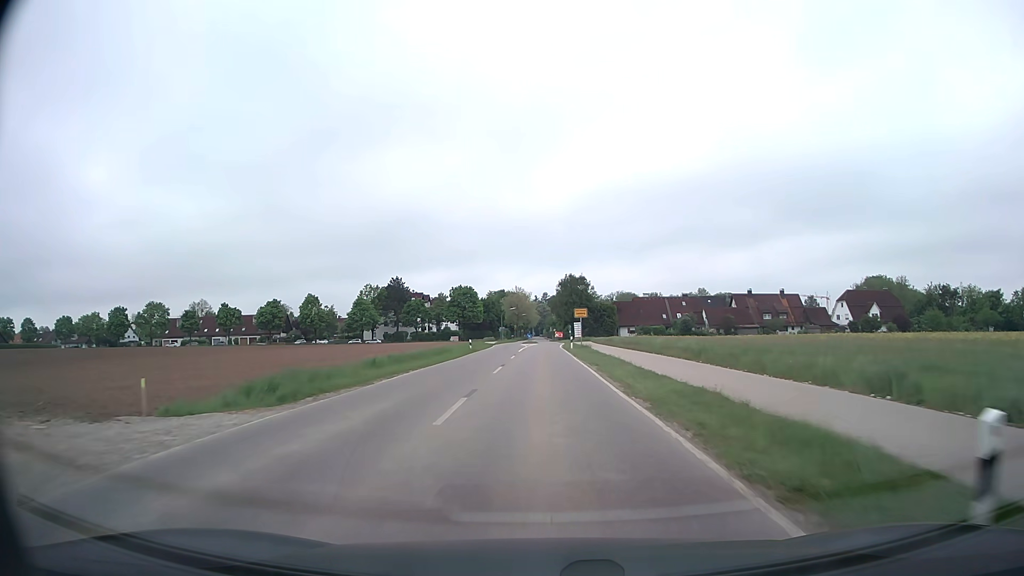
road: secondary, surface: asphalt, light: Day
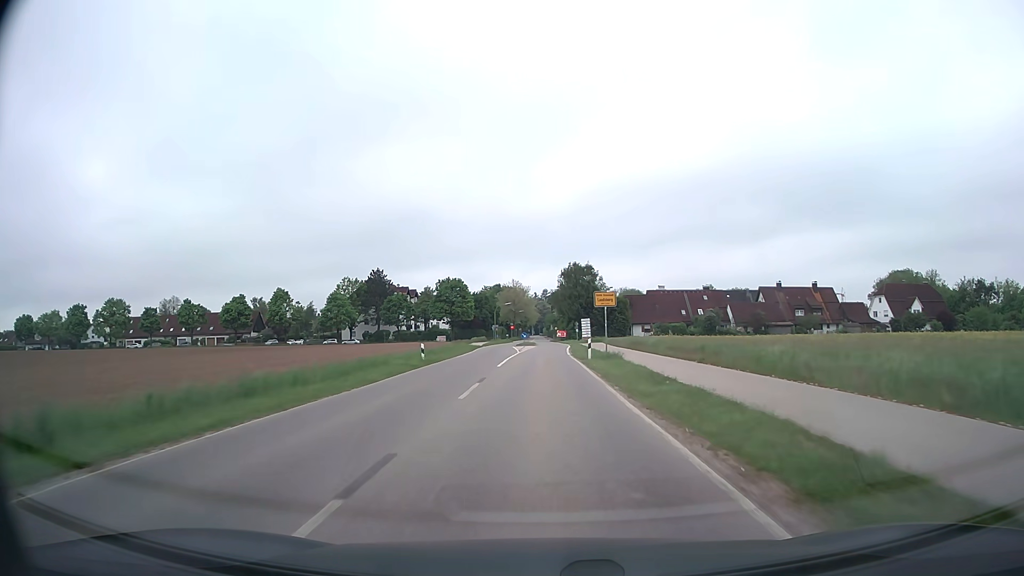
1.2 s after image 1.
(0.0, +20.1) m; 0°
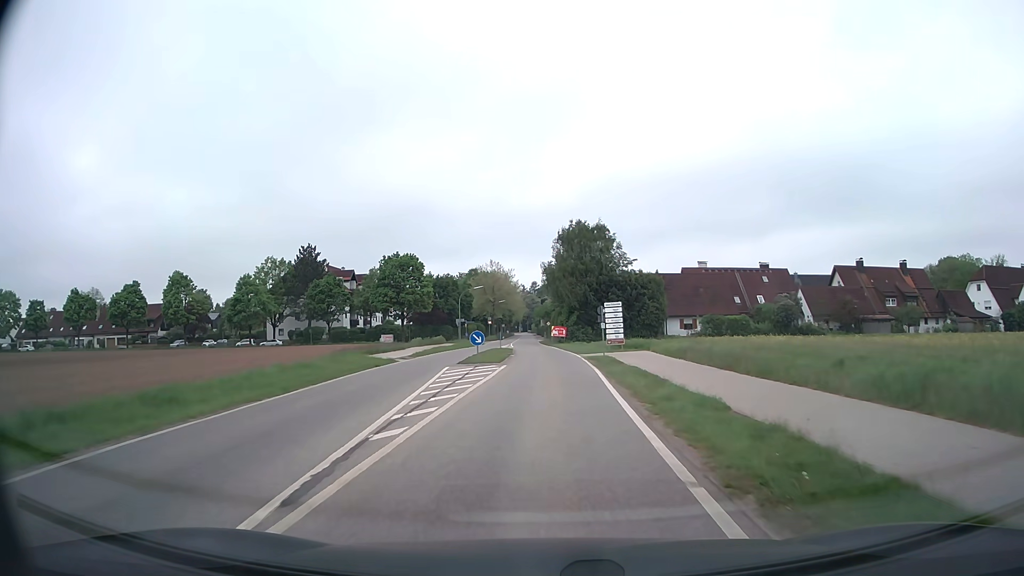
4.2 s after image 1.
(+0.3, +40.3) m; +1°
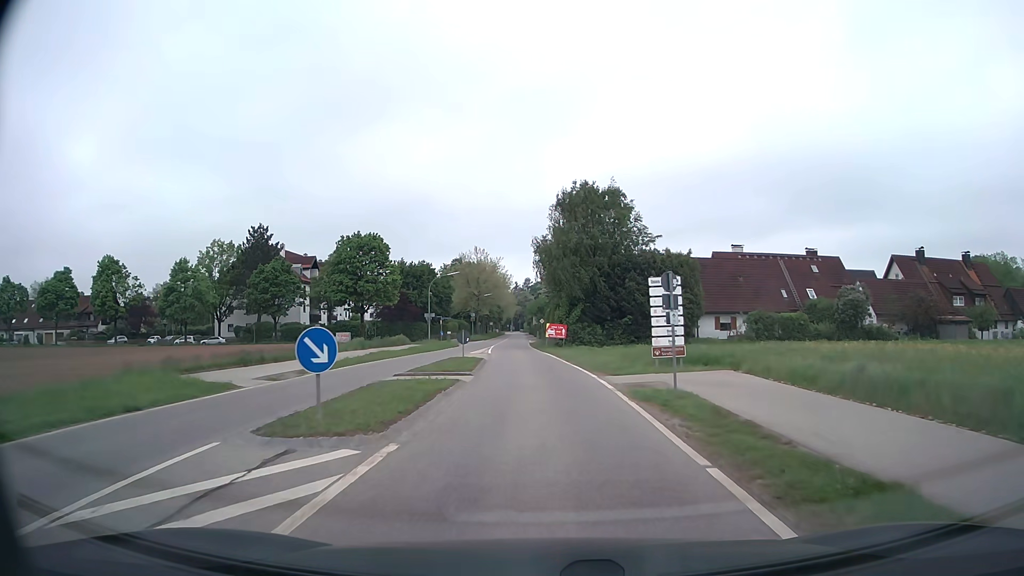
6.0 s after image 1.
(0.0, +18.8) m; 0°
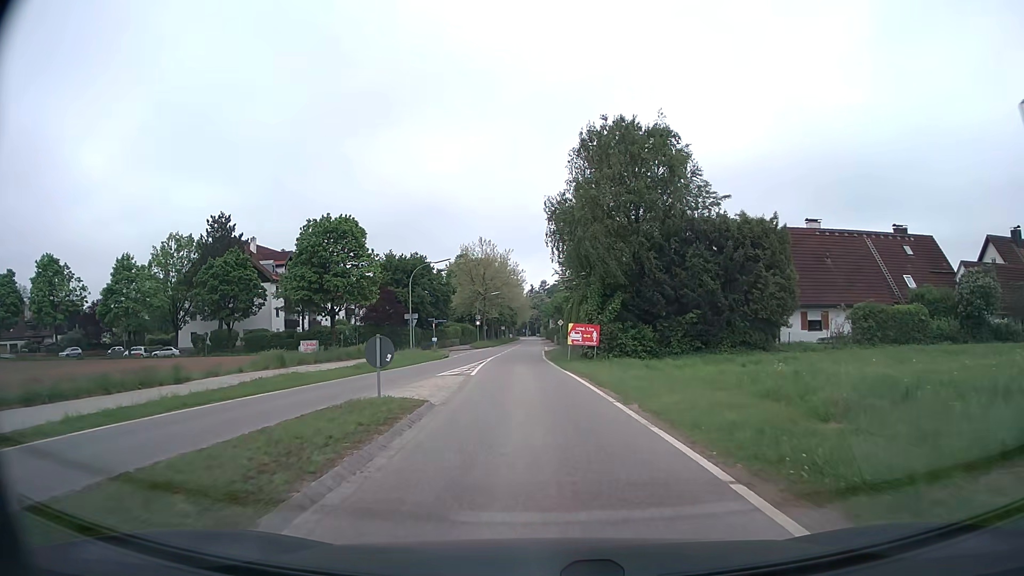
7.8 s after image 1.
(-0.1, +17.4) m; -2°
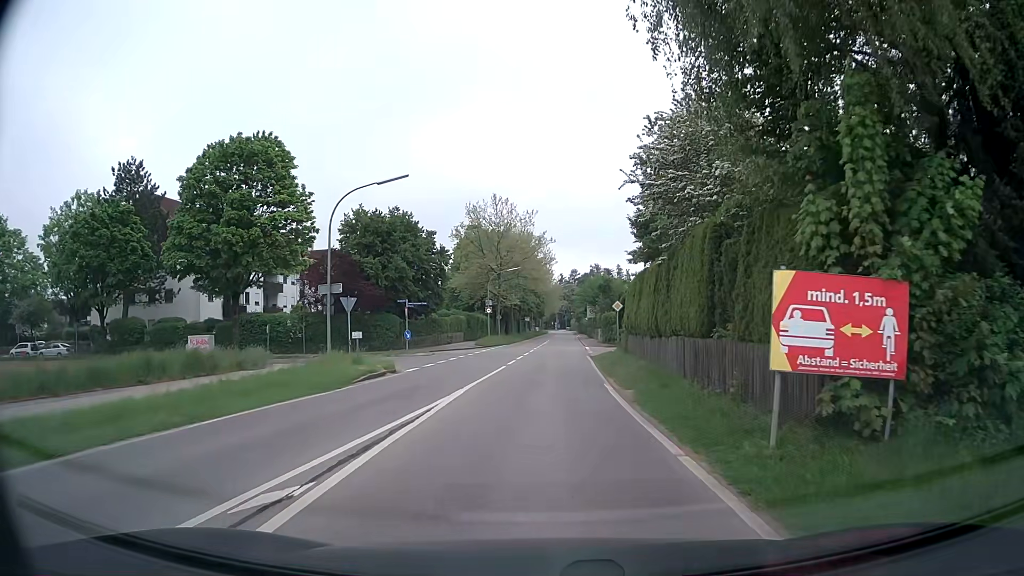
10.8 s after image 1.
(-0.7, +26.1) m; -2°
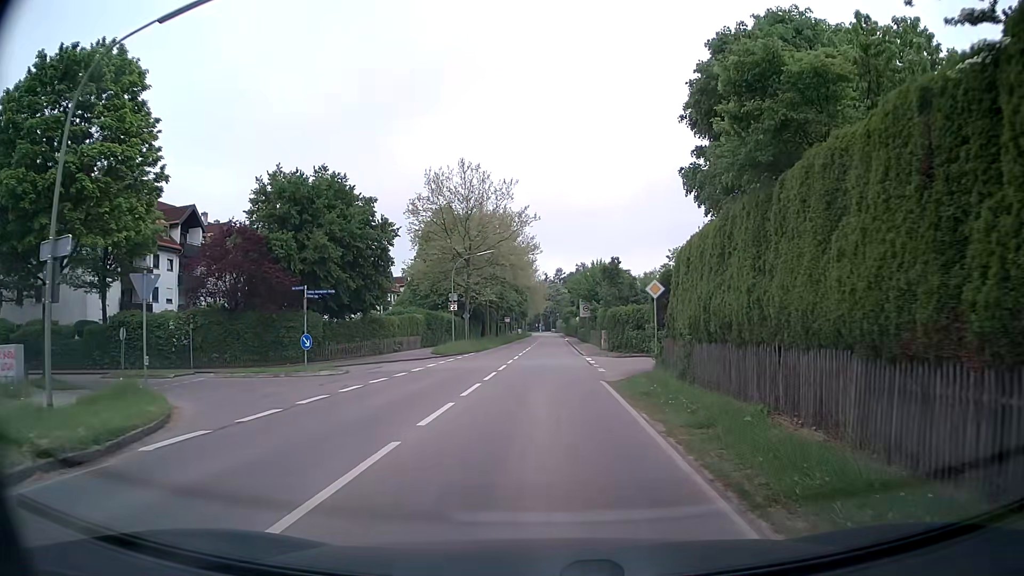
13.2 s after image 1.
(+0.1, +15.8) m; +1°
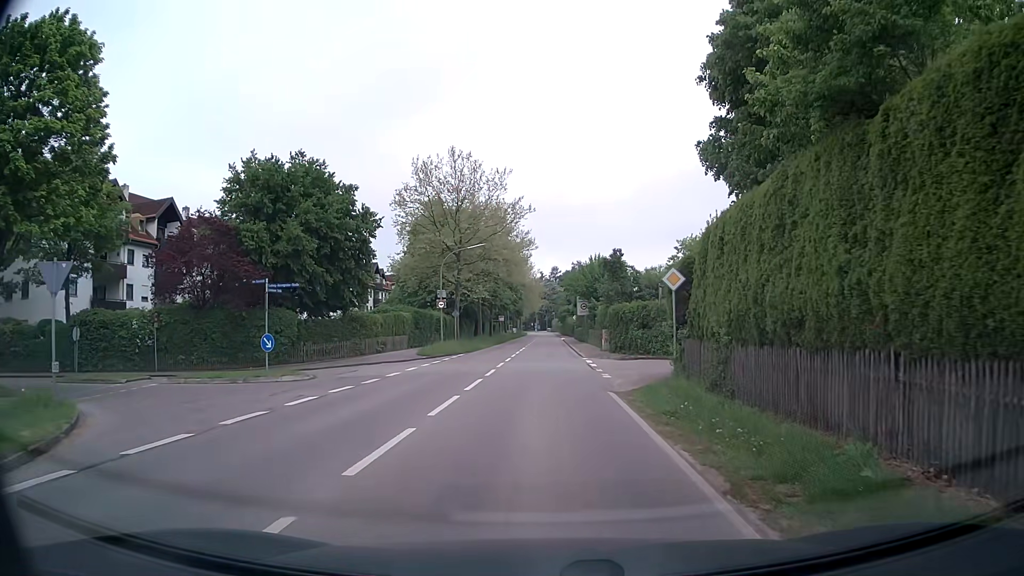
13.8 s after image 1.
(0.0, +3.4) m; +1°
